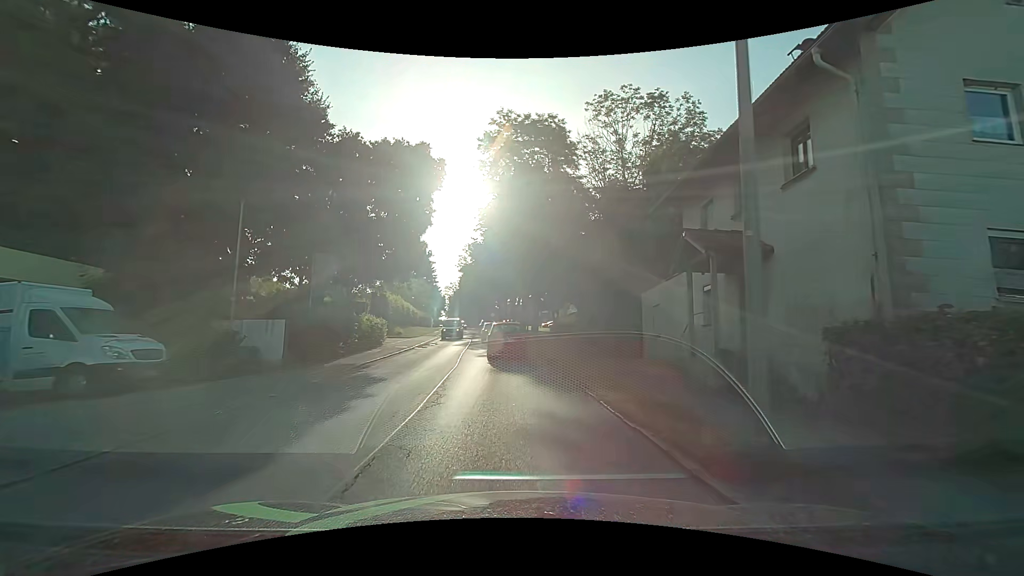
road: secondary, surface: asphalt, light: Day
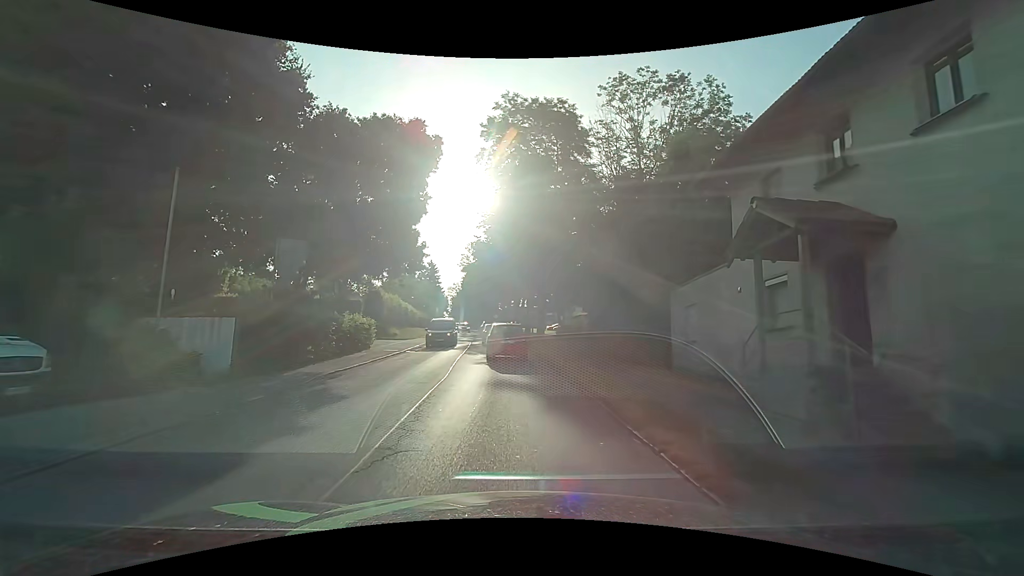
(0.0, +3.4) m; -1°
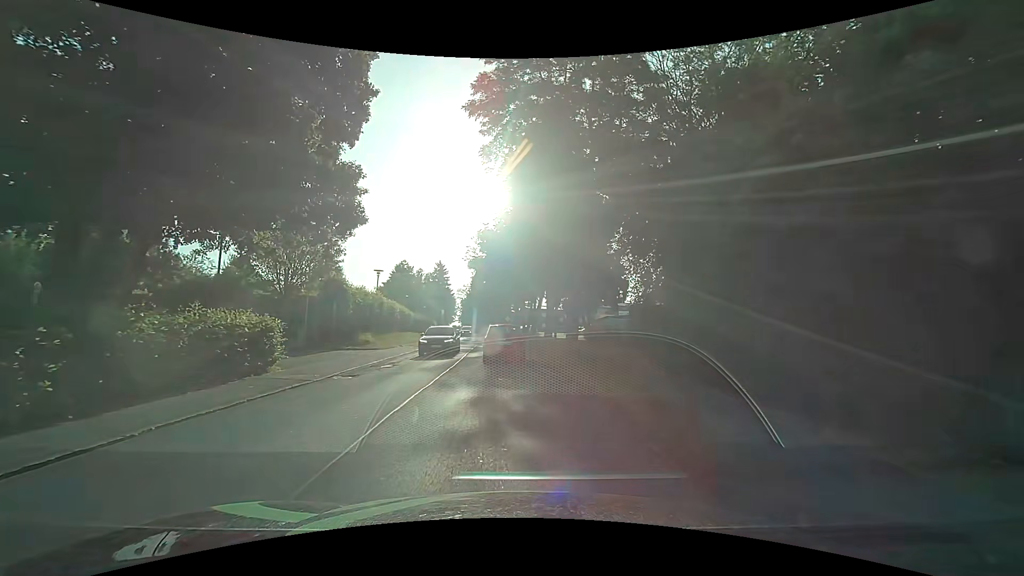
(+0.1, +12.6) m; -1°
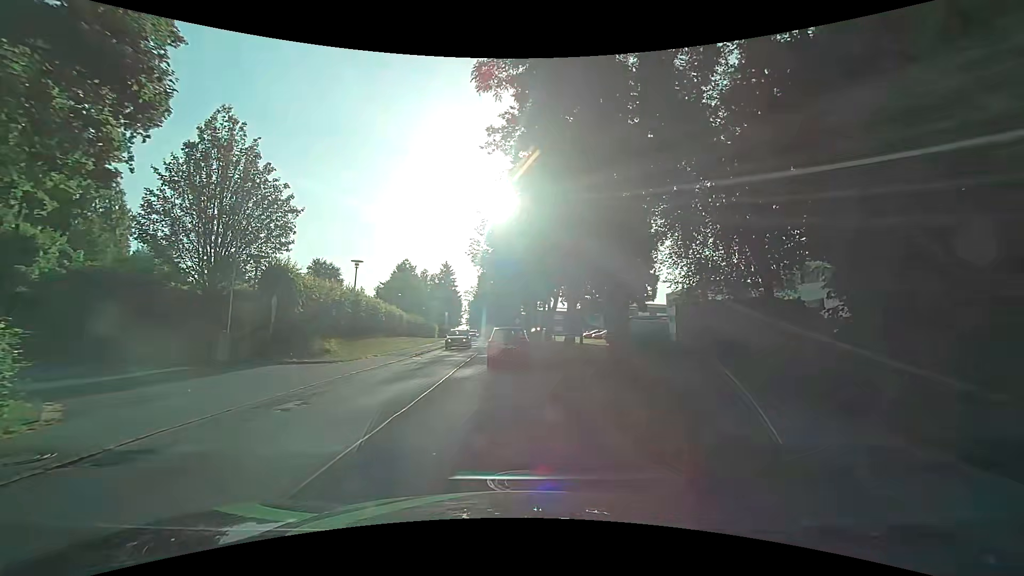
(-0.1, +8.8) m; 0°
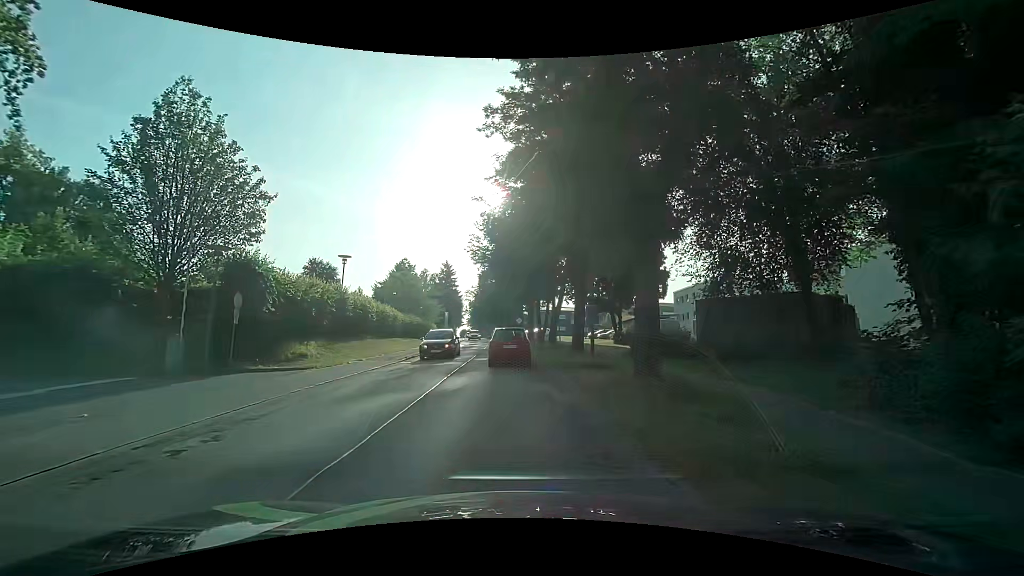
(0.0, +3.0) m; 0°
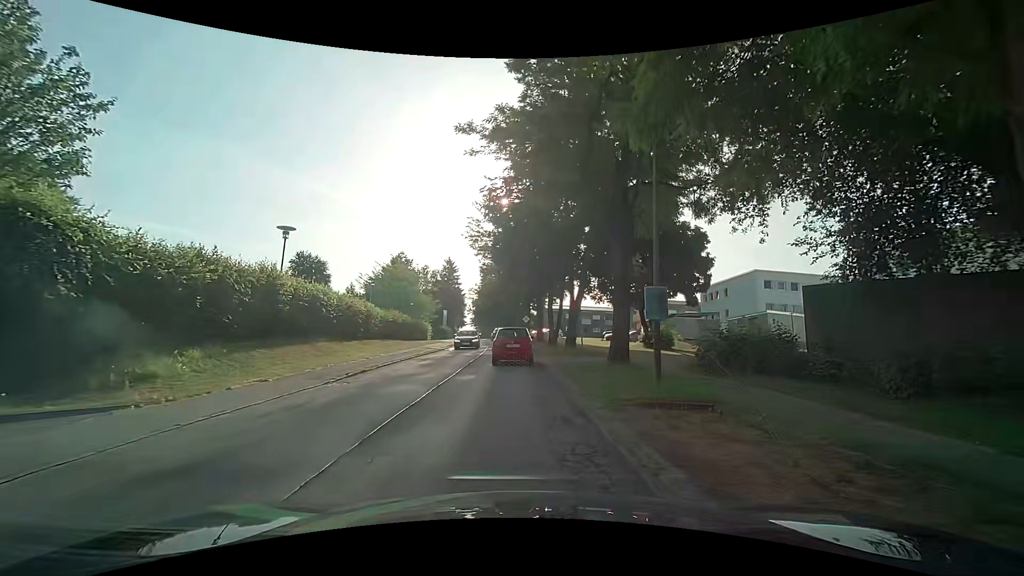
(-0.3, +9.5) m; -1°
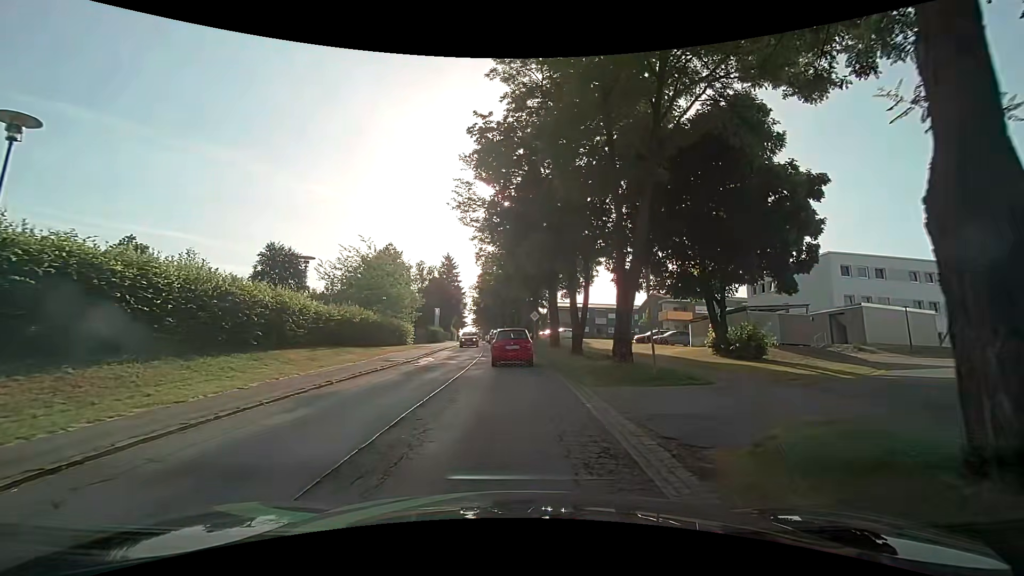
(-0.2, +13.5) m; -1°
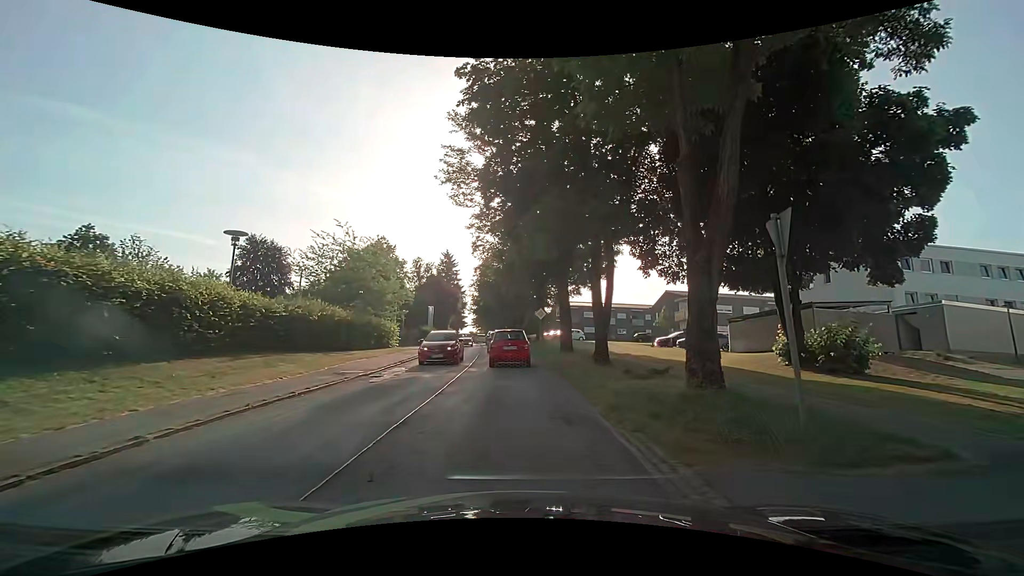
(0.0, +7.0) m; 0°
(0, +10) (0, +20) (0, +30) (-1, +40) (-2, +50) (-2, +60) (-3, +70) (-4, +80) (-5, +90) (-6, +100) m
